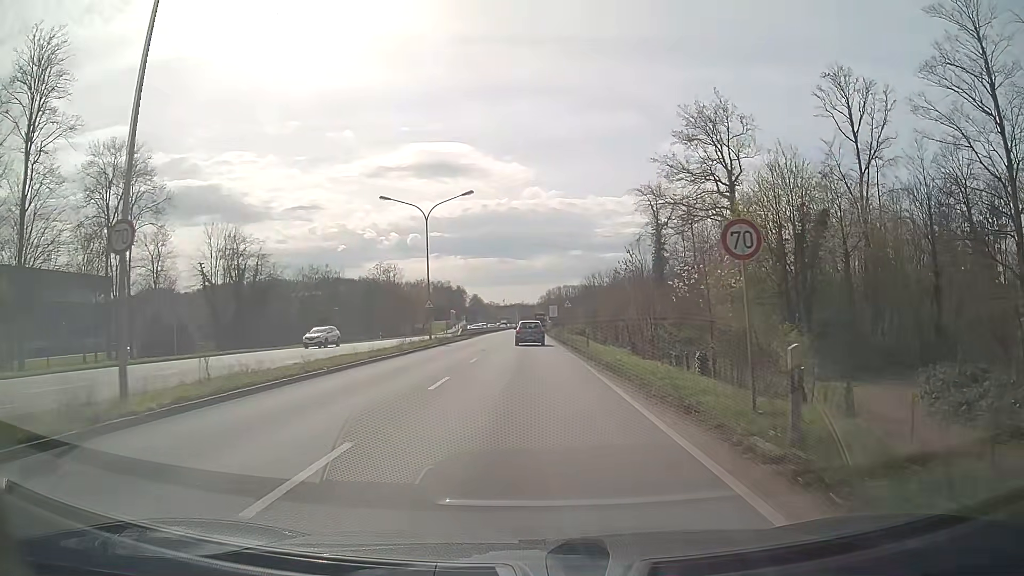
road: primary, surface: asphalt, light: Day
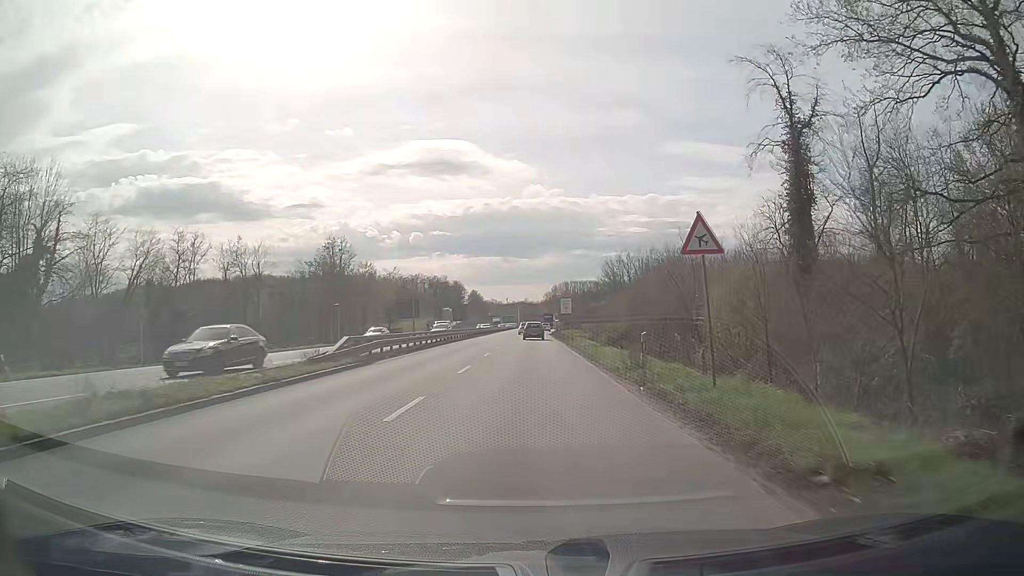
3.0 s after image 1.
(-0.1, +40.8) m; -1°
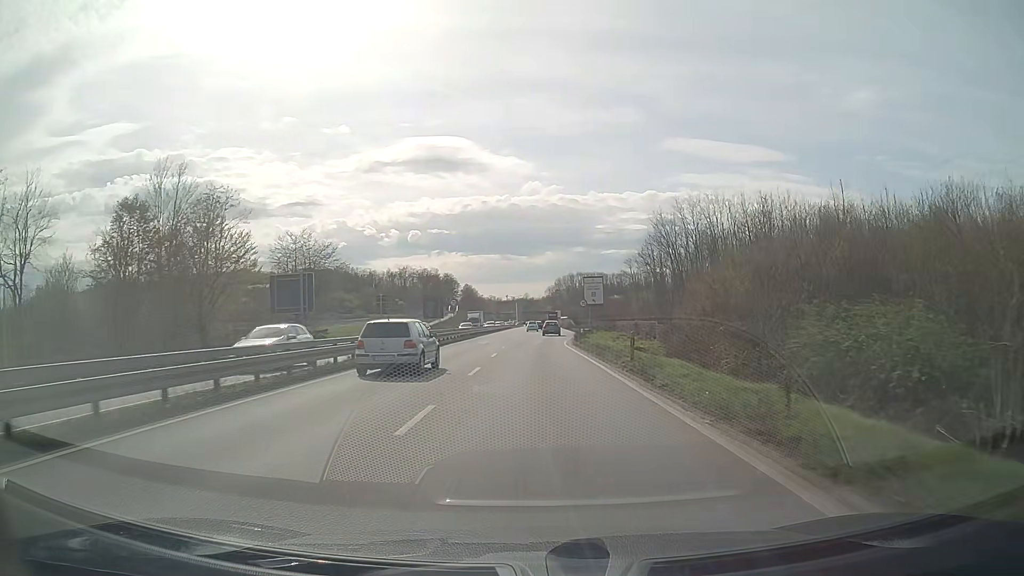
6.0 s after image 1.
(0.0, +46.7) m; 0°
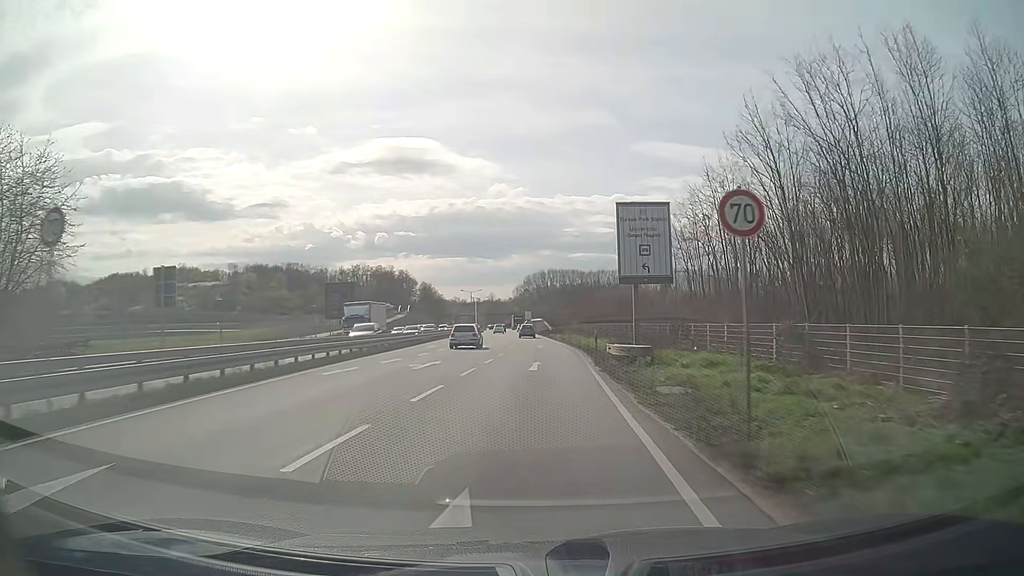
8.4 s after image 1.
(+0.7, +41.2) m; +3°
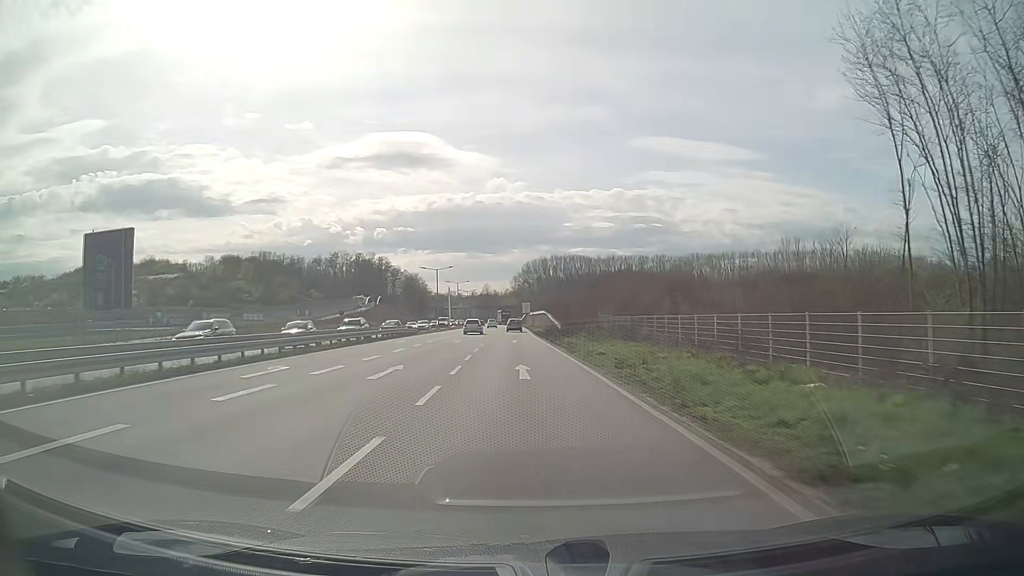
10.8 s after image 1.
(+0.6, +43.5) m; 0°
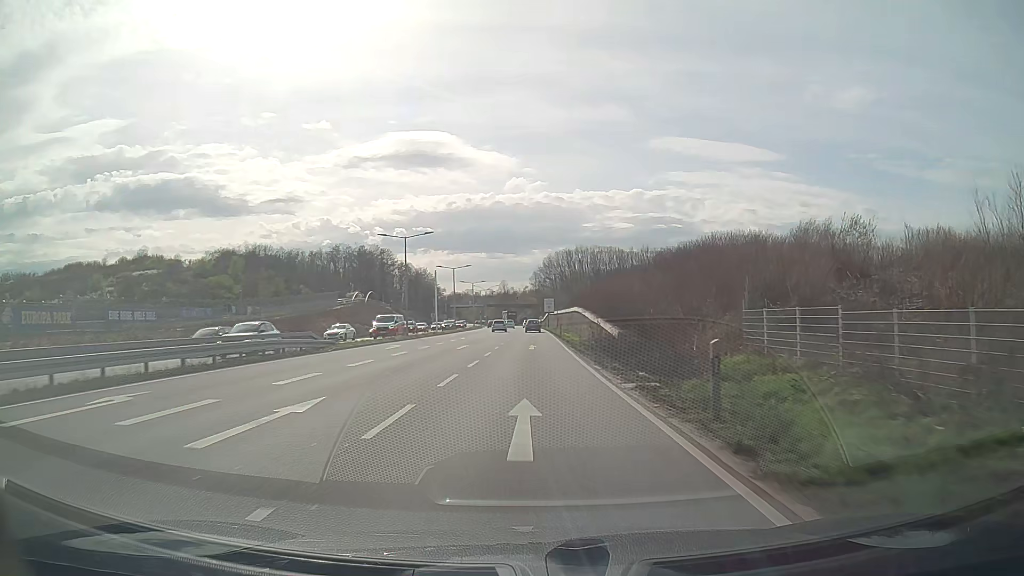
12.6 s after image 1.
(-0.5, +33.2) m; -1°
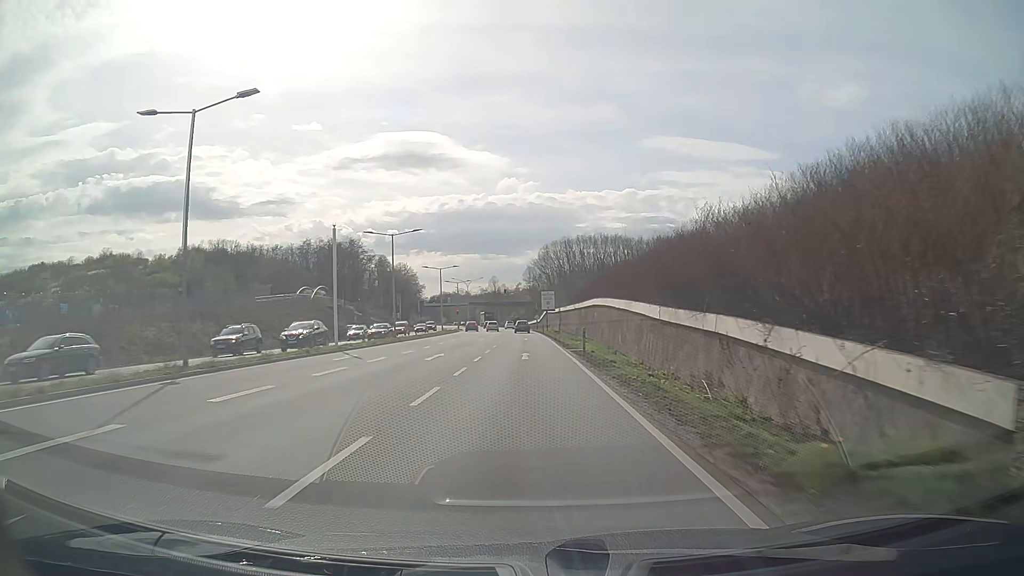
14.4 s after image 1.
(+0.2, +32.9) m; 0°
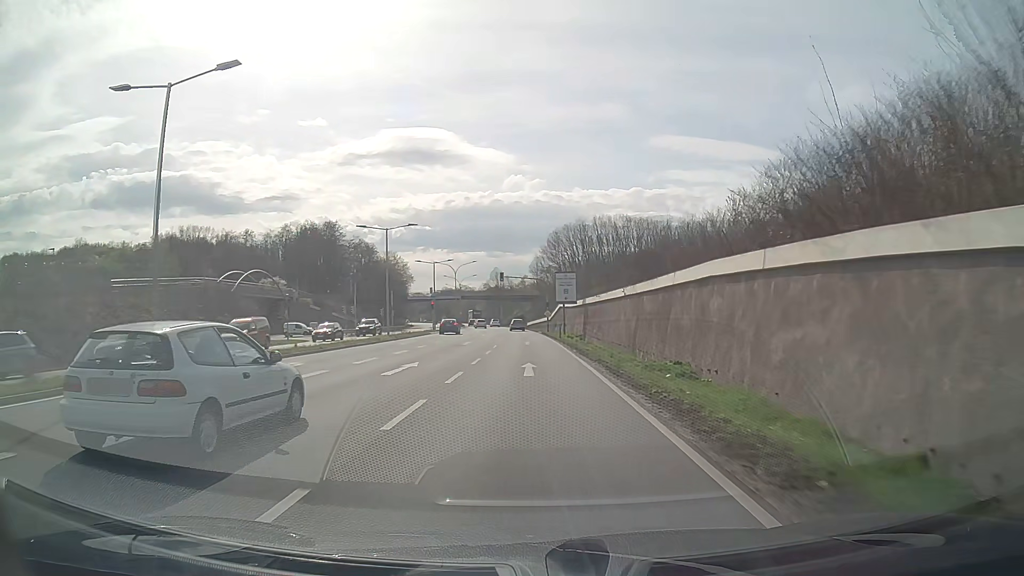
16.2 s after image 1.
(-0.1, +32.6) m; 0°
(0, +10) (0, +20) (0, +30) (-1, +40) (-1, +50) (-1, +60) (-2, +70) (-2, +80) (-3, +90) (-4, +100) m
